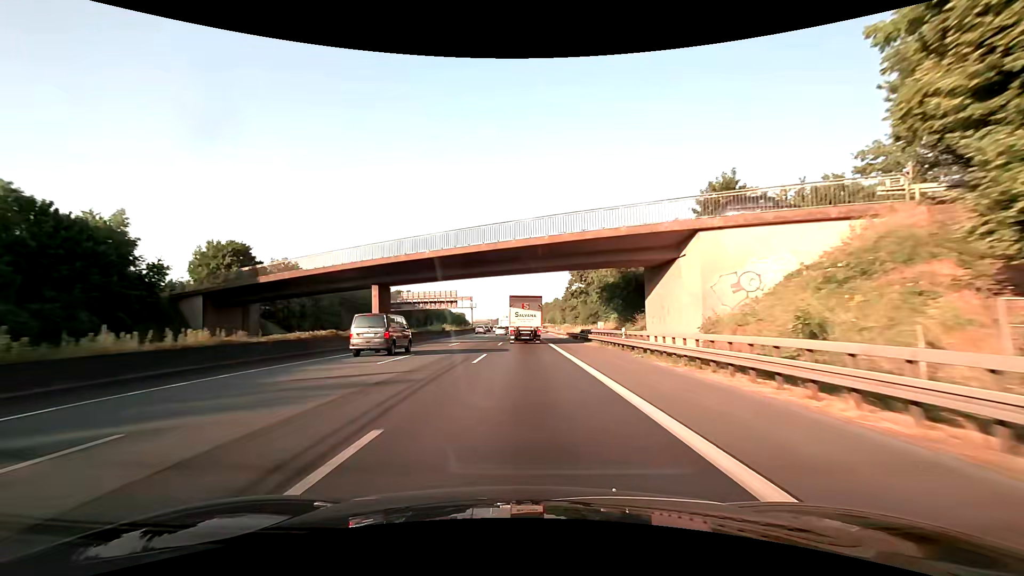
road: motorway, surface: asphalt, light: Day
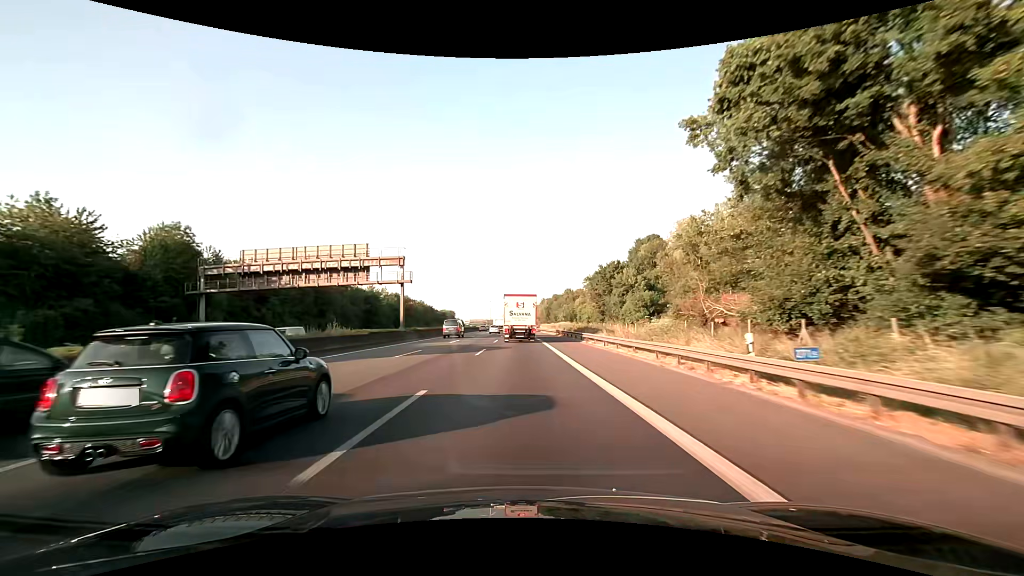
(-0.1, +68.3) m; 0°
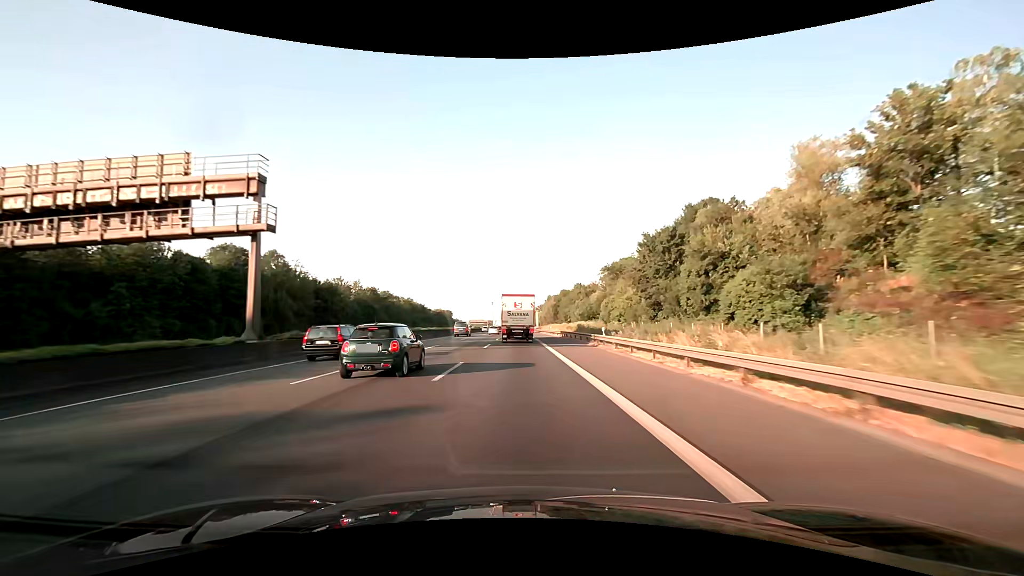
(0.0, +28.0) m; 0°
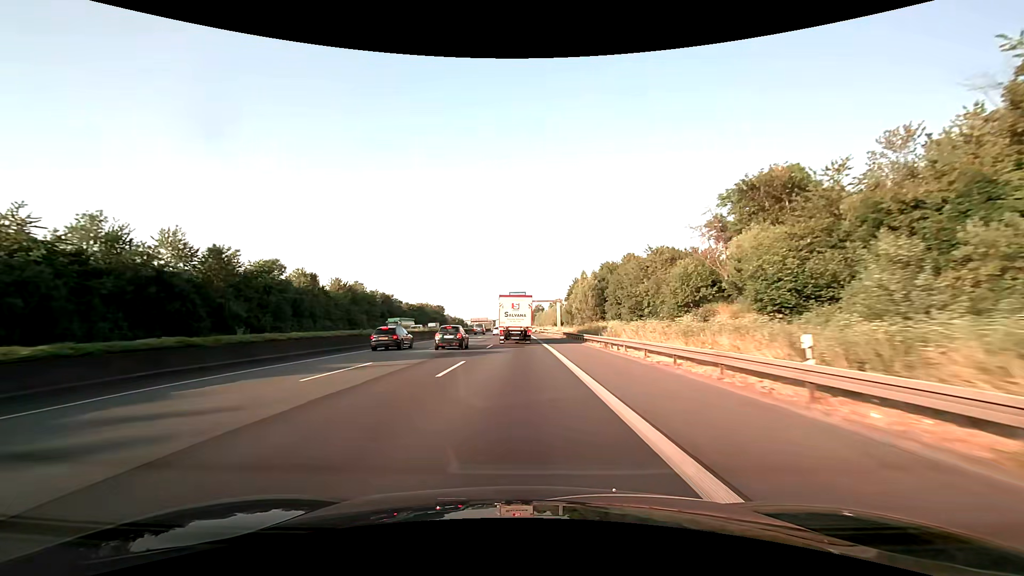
(-0.7, +71.1) m; -1°
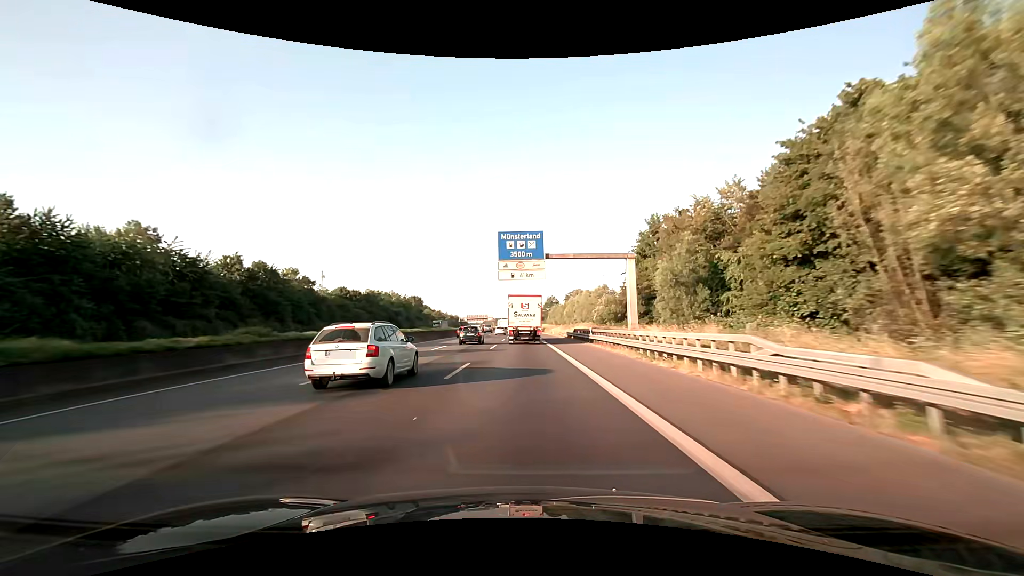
(-0.6, +72.8) m; -1°
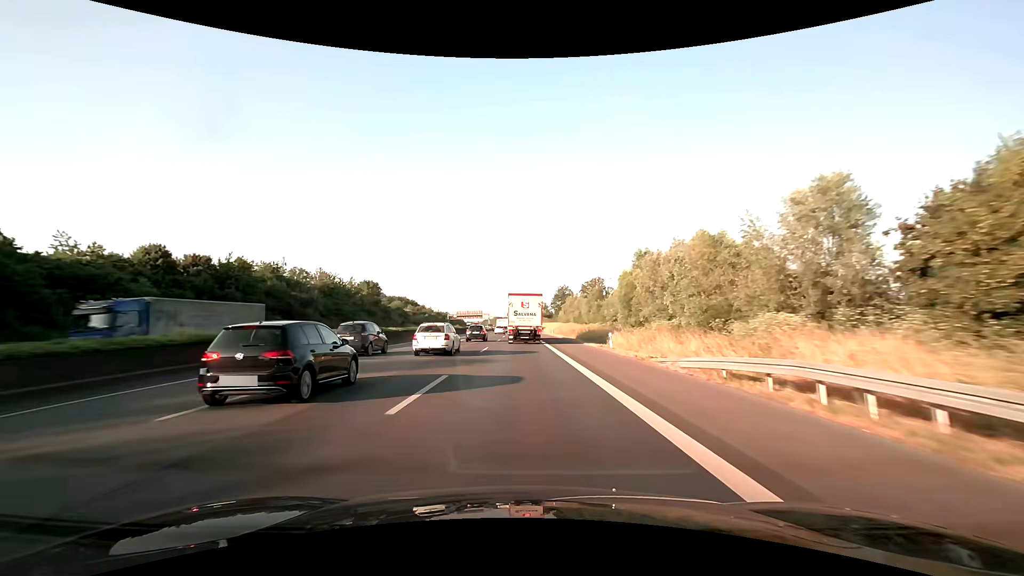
(-0.1, +59.0) m; 0°
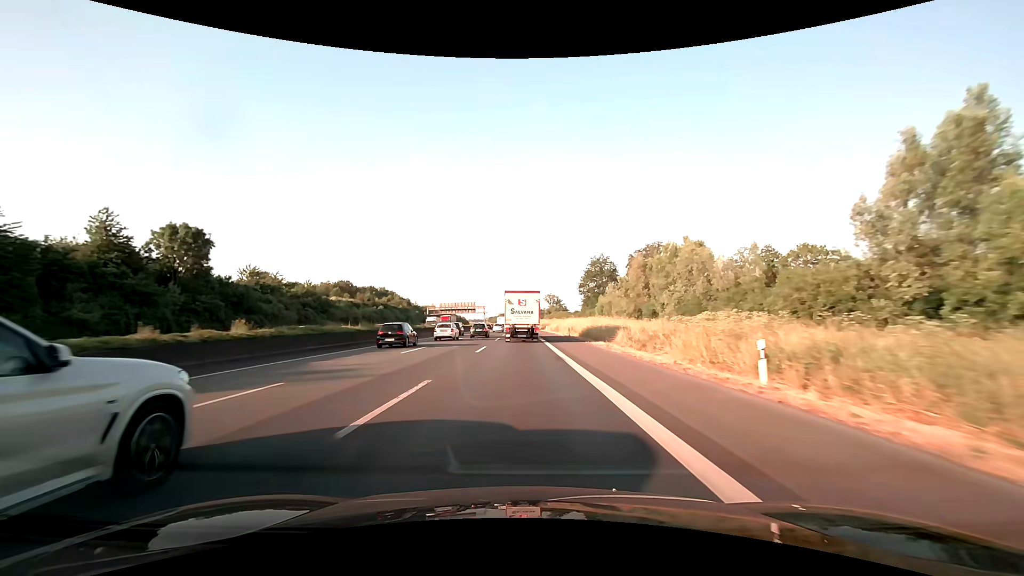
(-0.3, +73.7) m; -1°
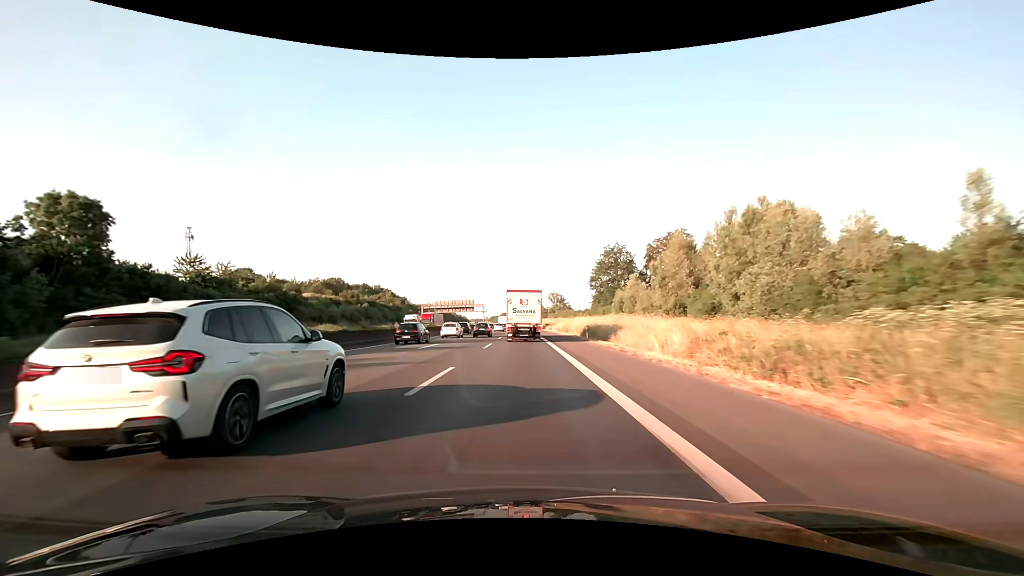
(-0.1, +14.7) m; 0°
(0, +10) (0, +20) (0, +30) (0, +40) (0, +50) (0, +60) (0, +70) (-1, +80) (-1, +90) (-1, +100) m
